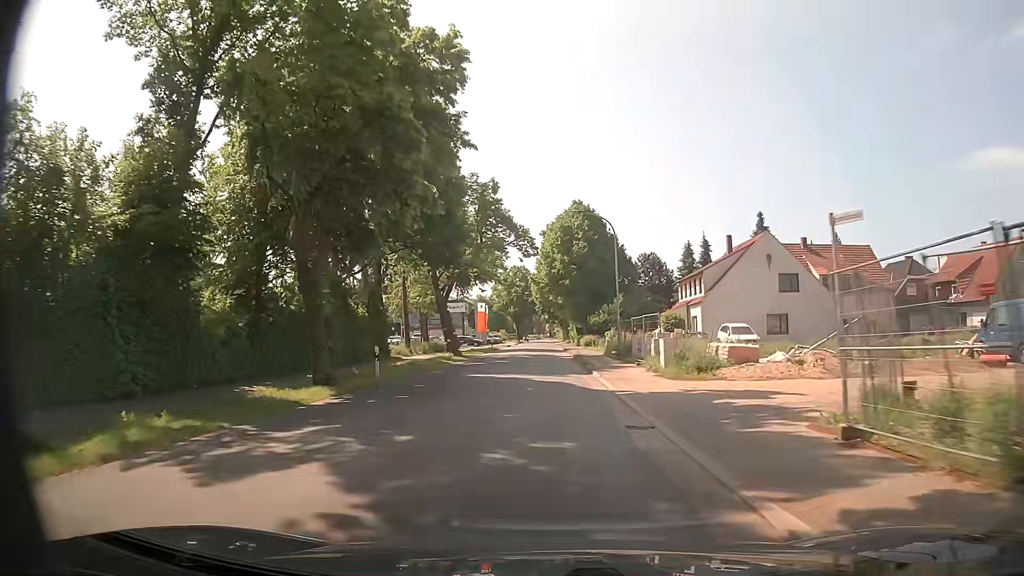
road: unclassified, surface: asphalt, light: Day
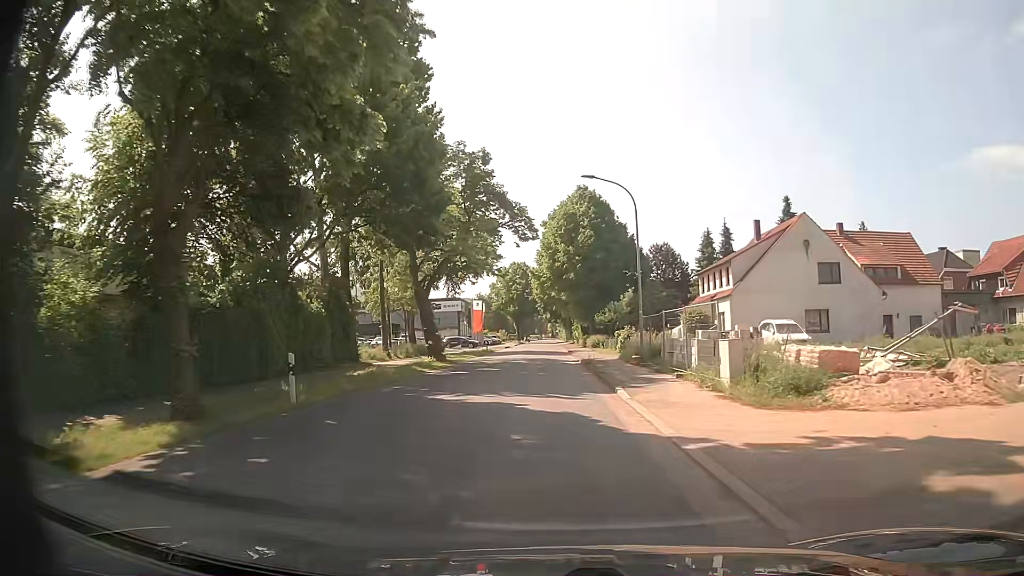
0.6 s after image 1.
(0.0, +7.9) m; 0°
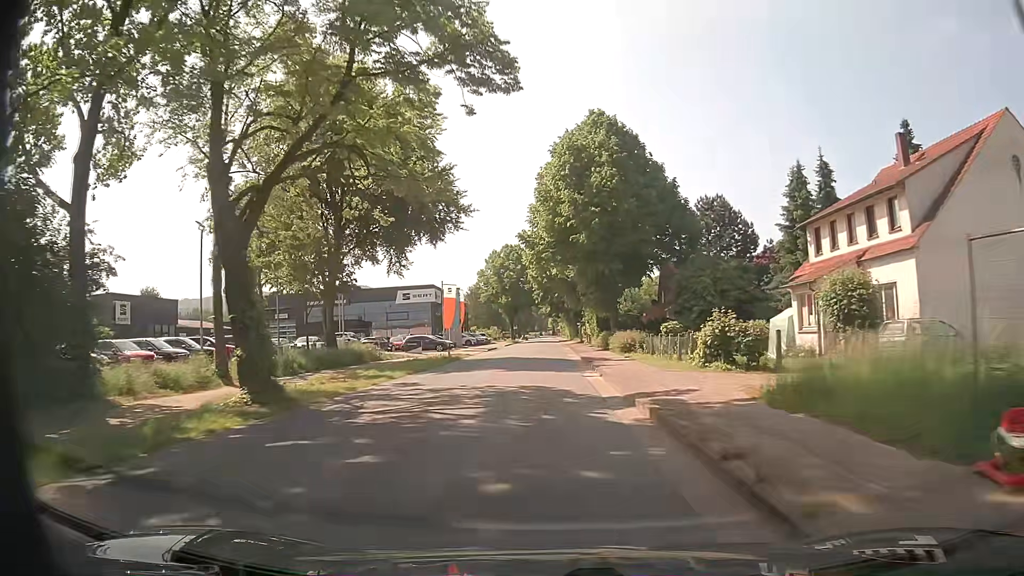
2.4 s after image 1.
(0.0, +23.7) m; 0°
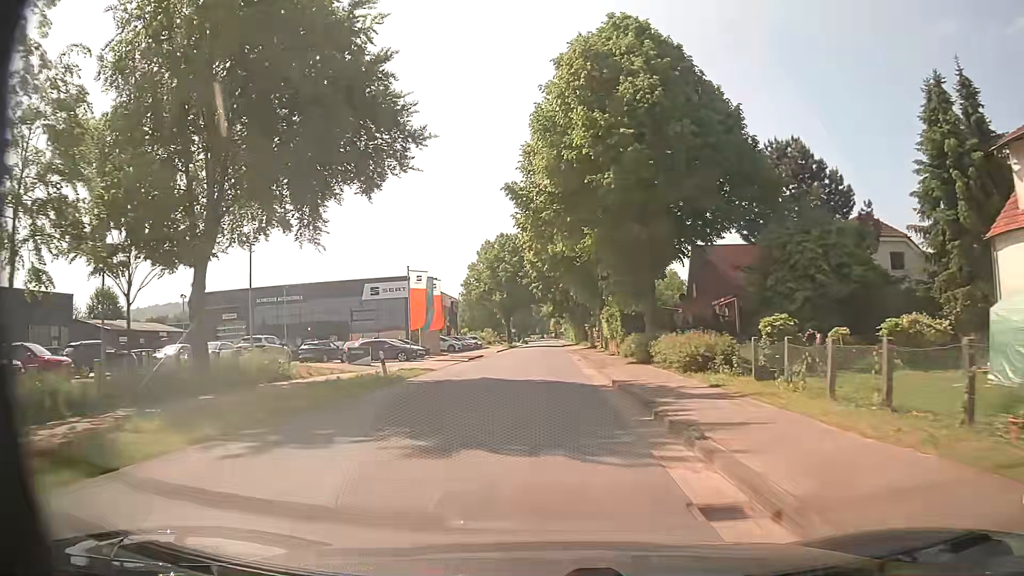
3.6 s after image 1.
(-0.1, +15.8) m; 0°
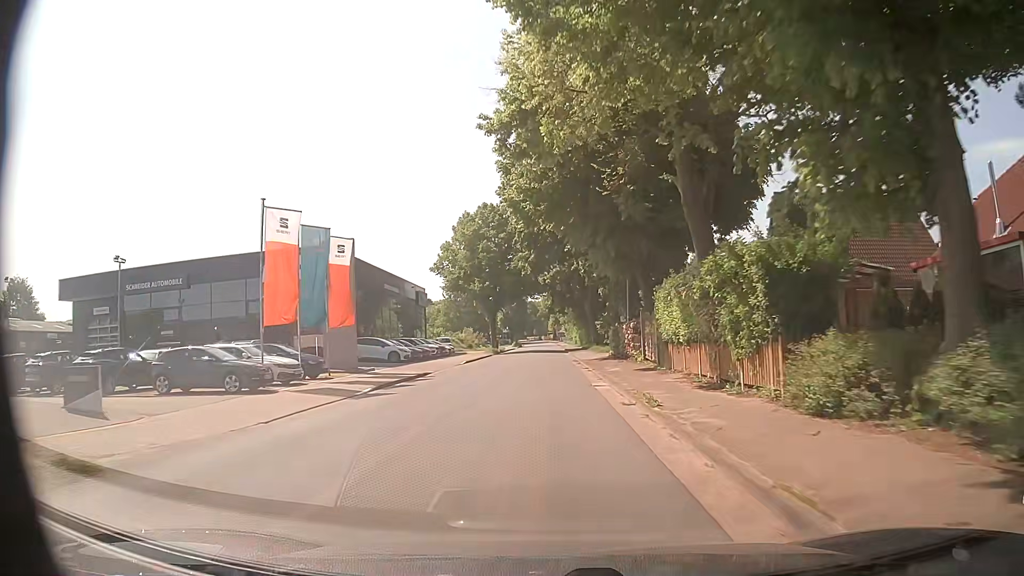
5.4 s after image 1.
(0.0, +23.7) m; +1°
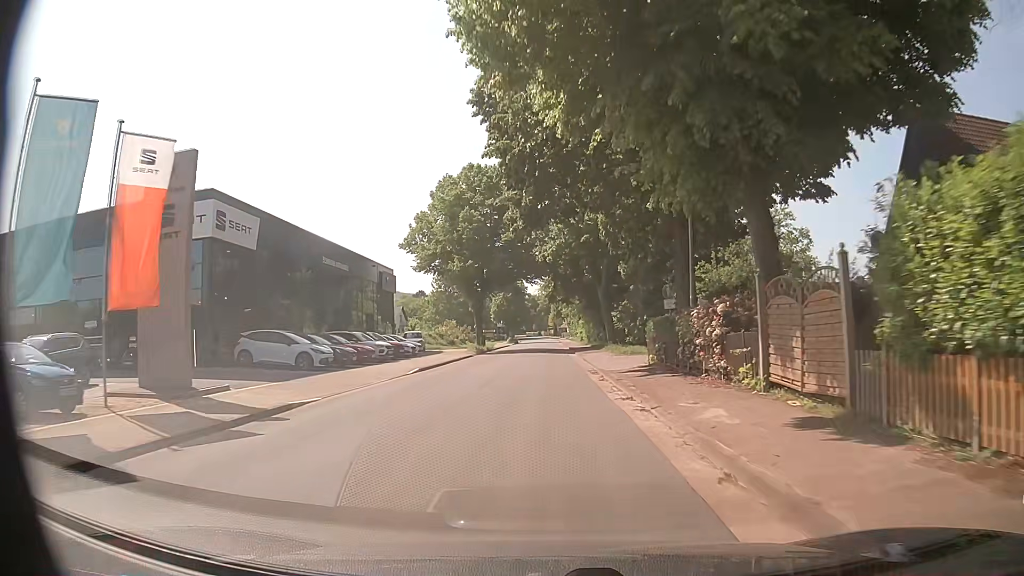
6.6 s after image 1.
(-0.2, +15.8) m; -1°
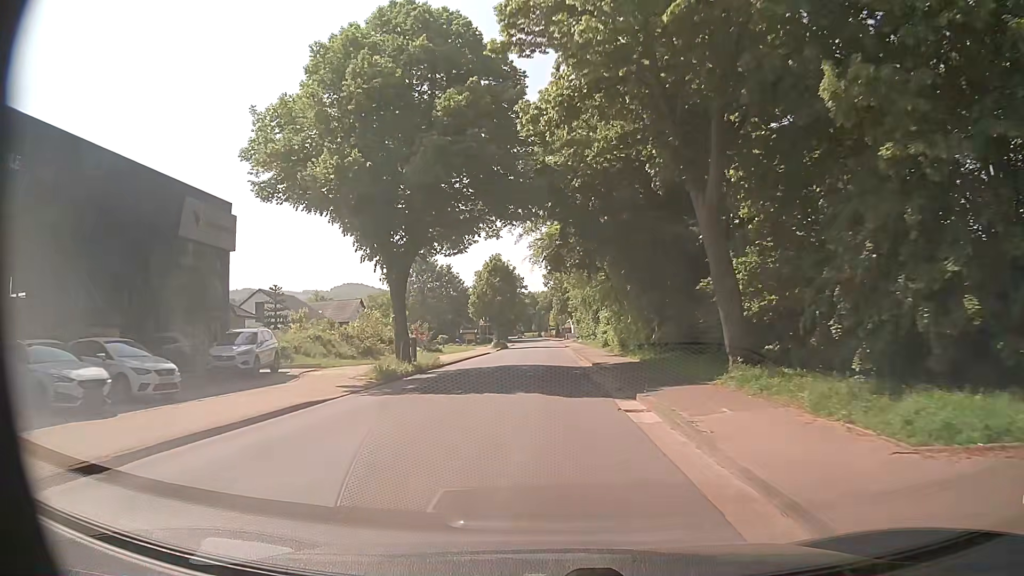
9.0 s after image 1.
(+0.1, +31.7) m; +1°
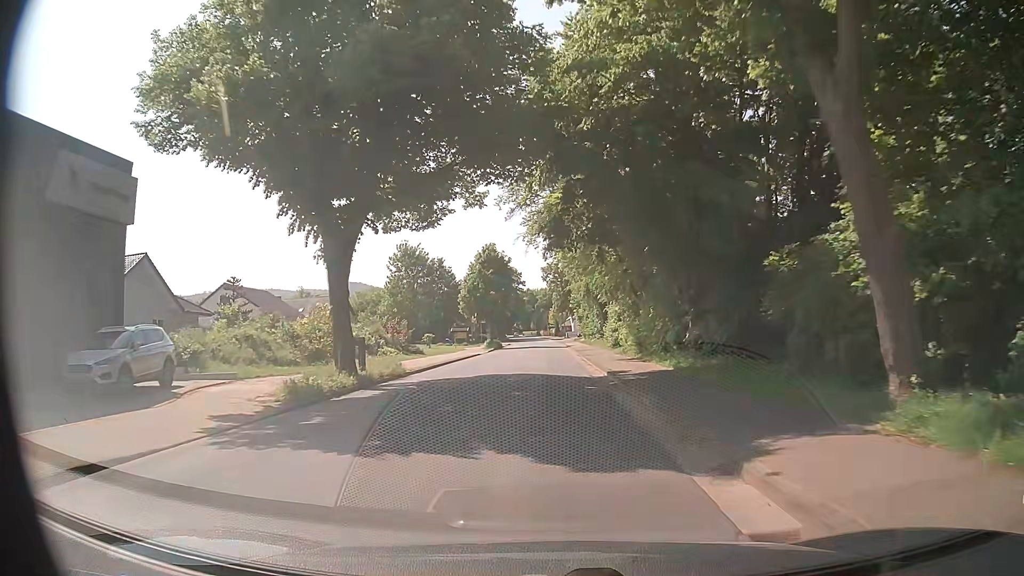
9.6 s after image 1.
(-0.1, +7.9) m; -1°
